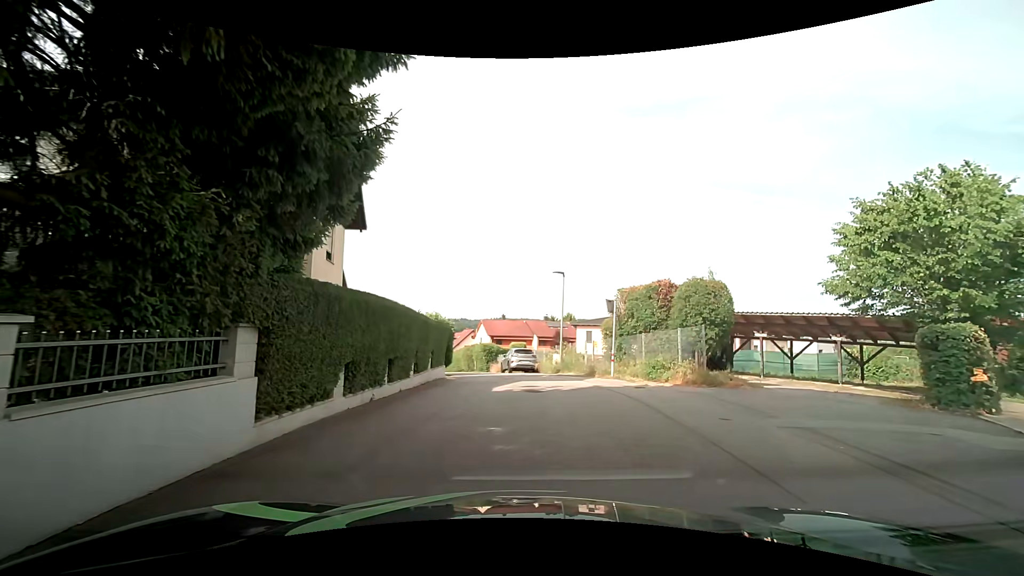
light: Day
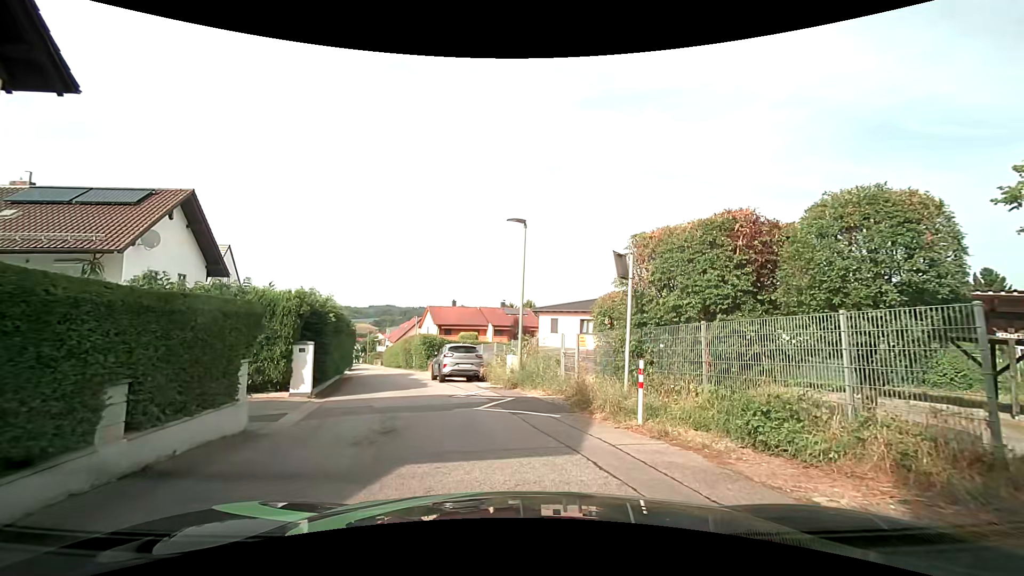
(+1.0, +10.5) m; +6°
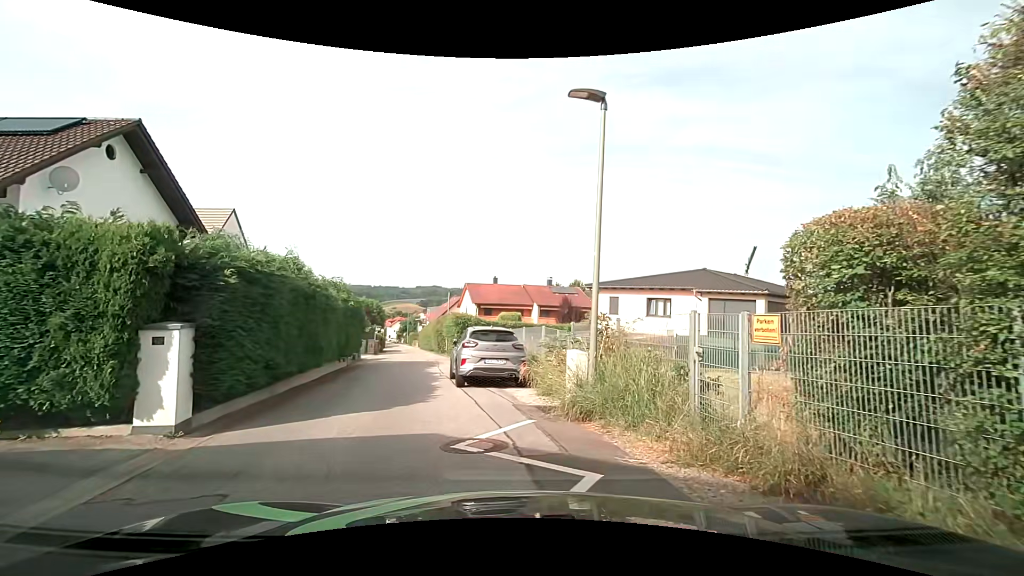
(-0.2, +7.2) m; -6°
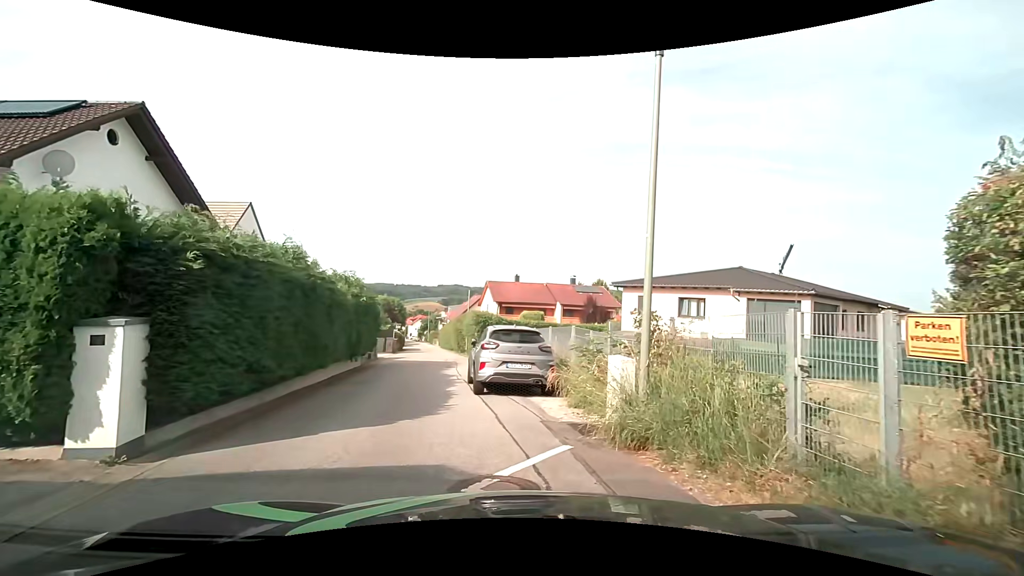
(0.0, +1.6) m; -1°
(-2, +10) (-4, +19) (-5, +29) (-7, +39) (-9, +49) (-11, +59) (-14, +68) (-16, +78) (-18, +88) (-20, +98) m
